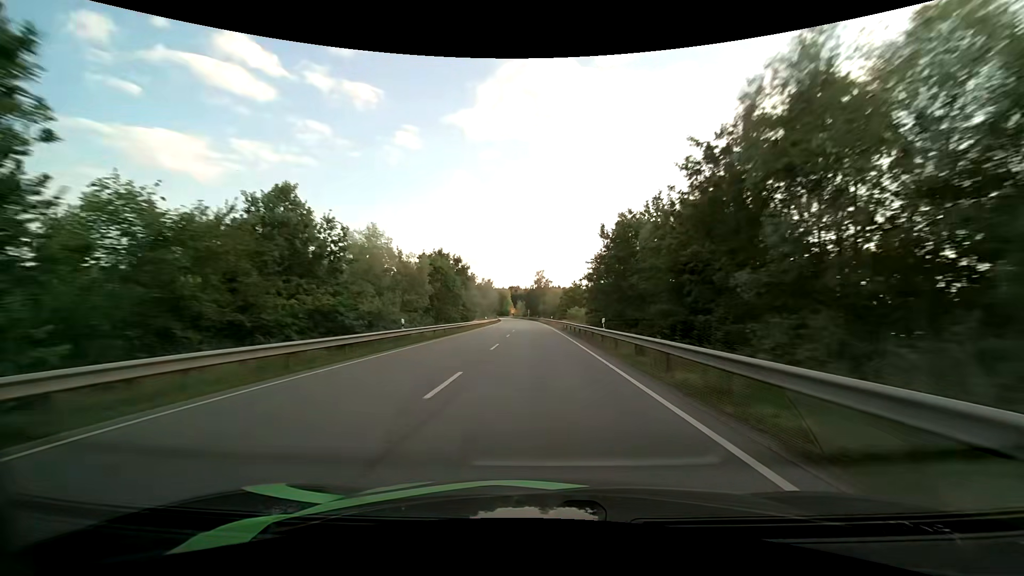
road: primary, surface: asphalt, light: Day
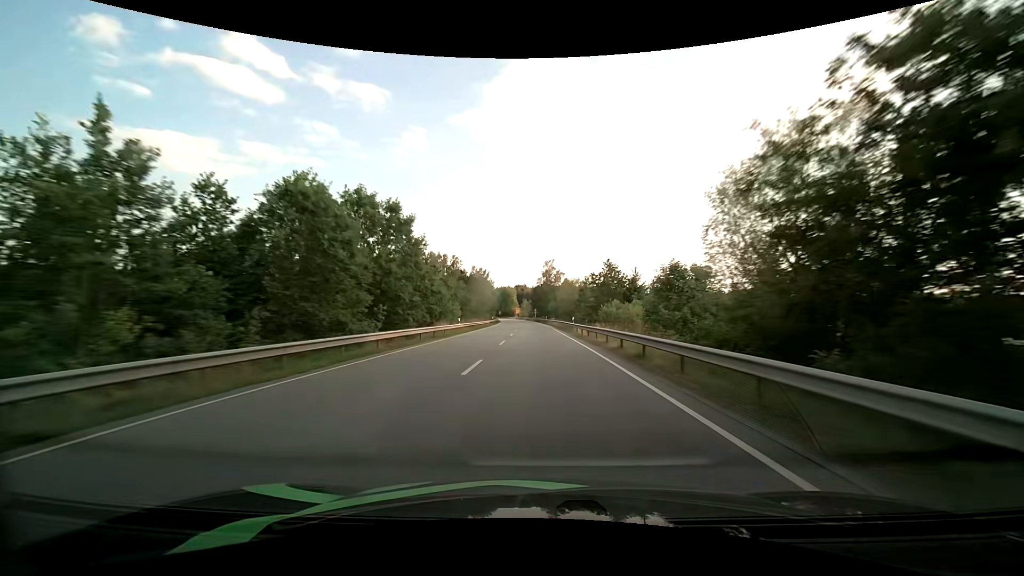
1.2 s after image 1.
(-0.2, +32.7) m; -1°
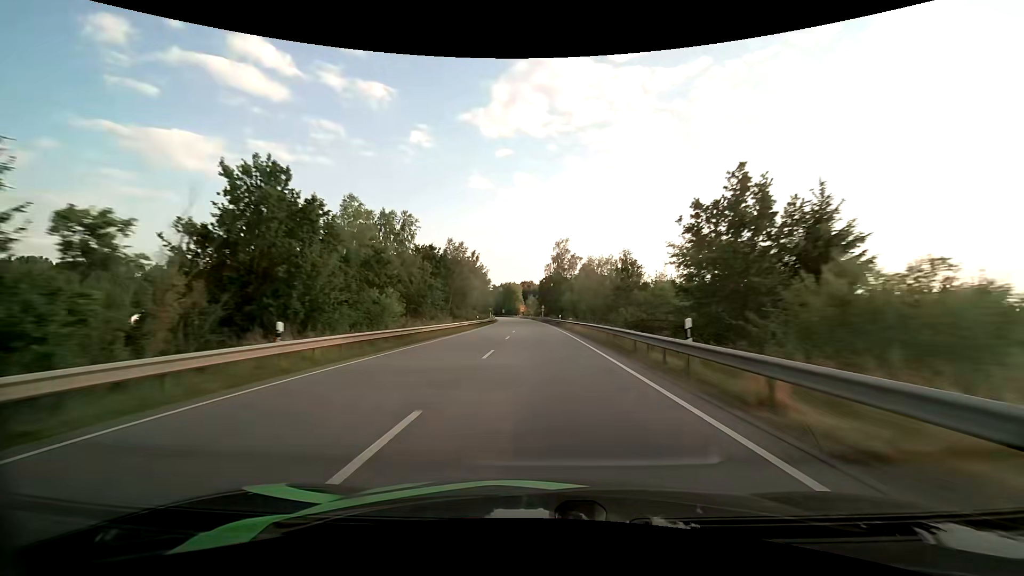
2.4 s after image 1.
(-0.3, +32.3) m; -1°
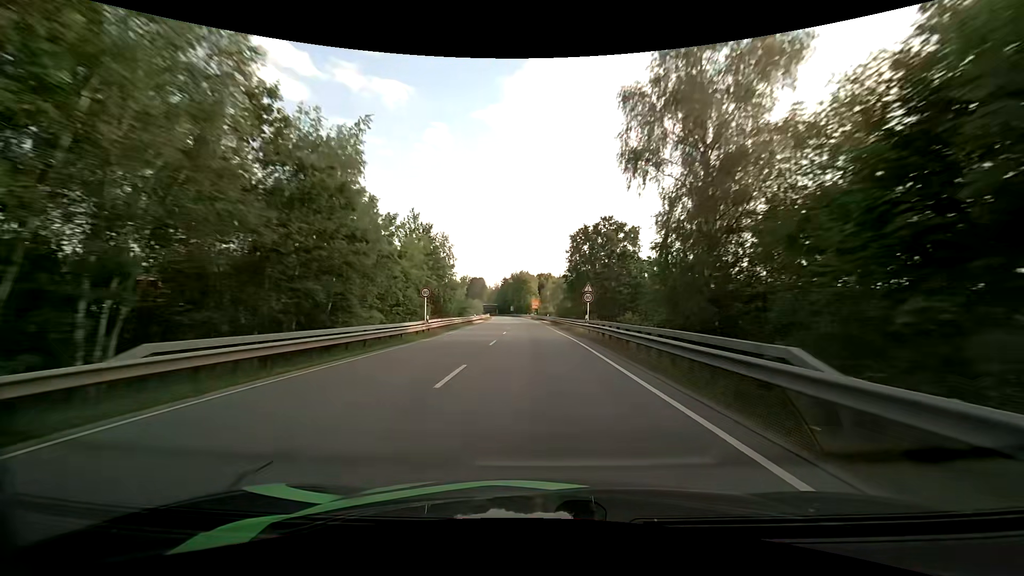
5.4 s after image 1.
(-1.5, +77.6) m; -2°
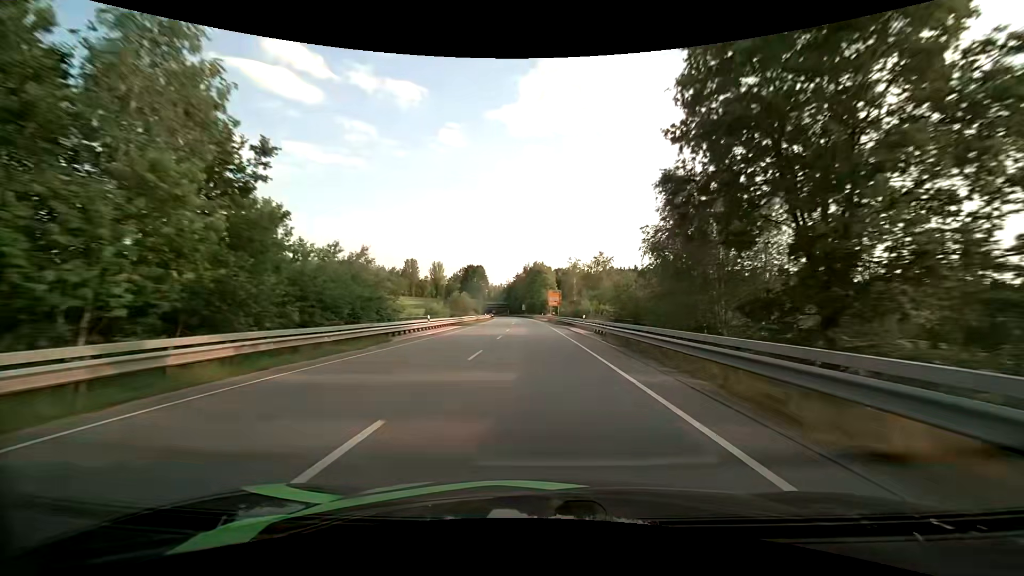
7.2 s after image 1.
(-0.6, +42.3) m; -2°
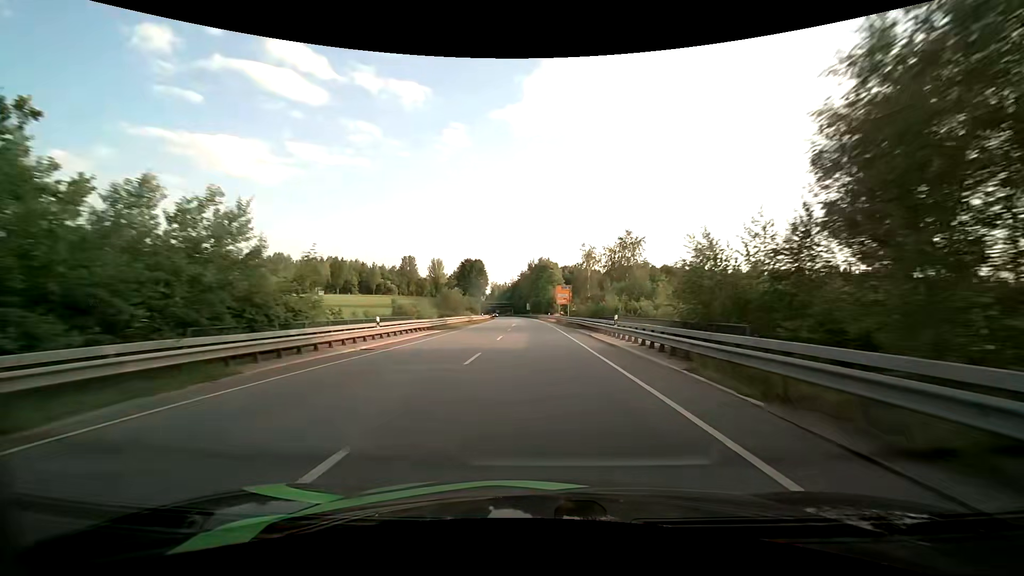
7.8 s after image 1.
(-0.1, +13.1) m; -1°
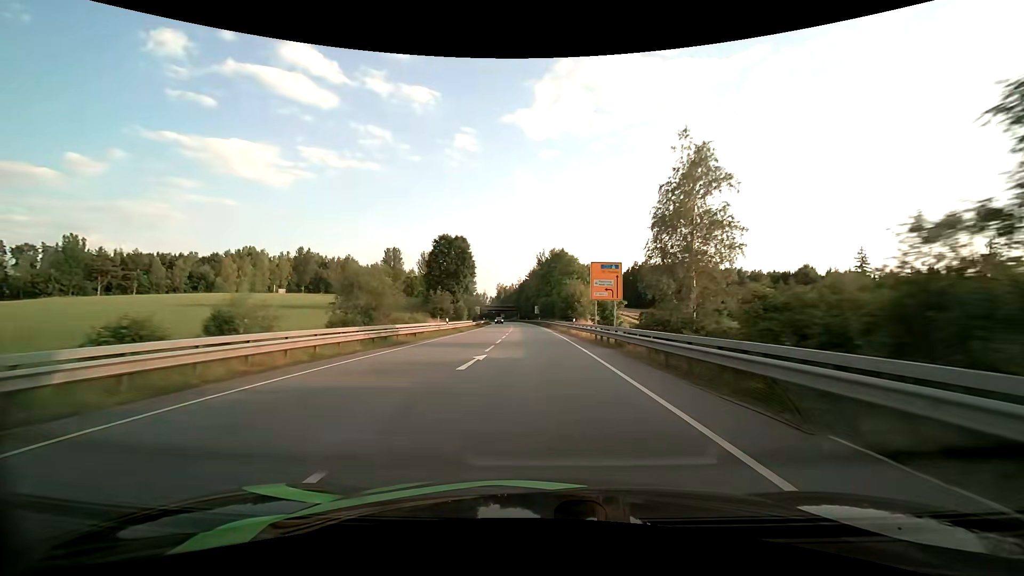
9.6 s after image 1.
(-0.3, +36.7) m; -1°
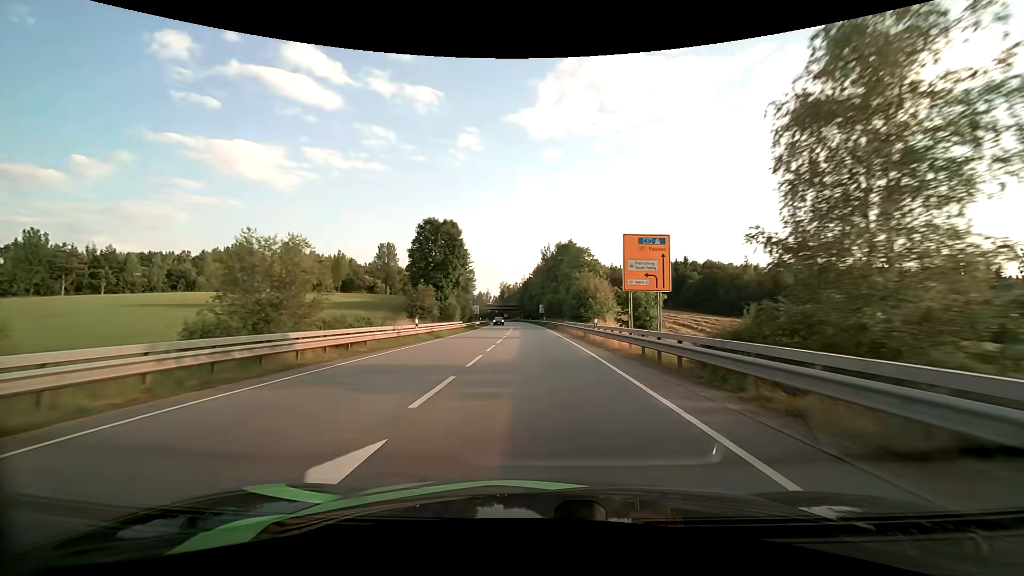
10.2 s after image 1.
(0.0, +11.9) m; 0°
(0, +10) (0, +20) (0, +30) (-1, +40) (-1, +50) (-1, +60) (-2, +70) (-2, +80) (-3, +90) (-3, +100) m
